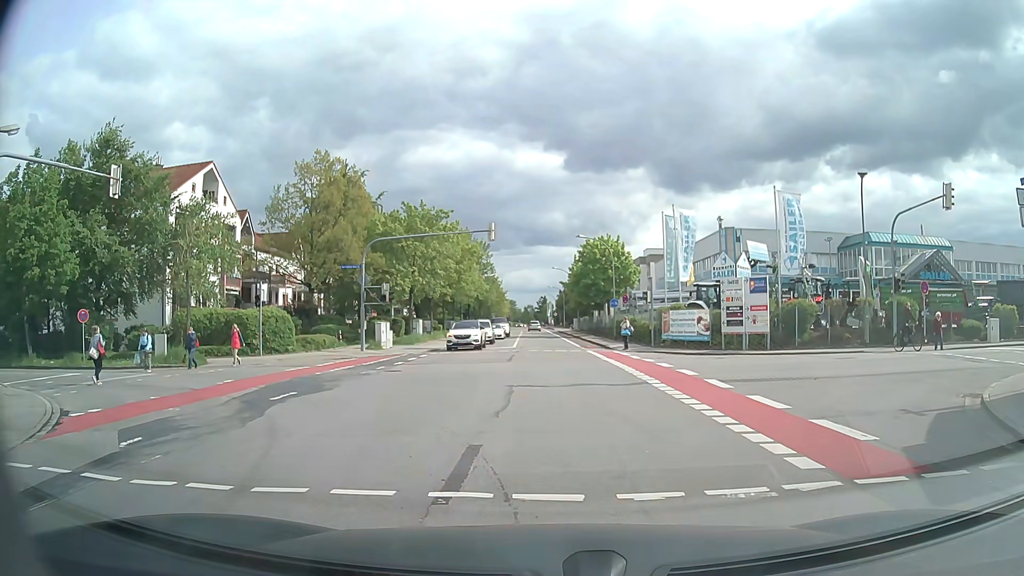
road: tertiary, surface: asphalt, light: Day
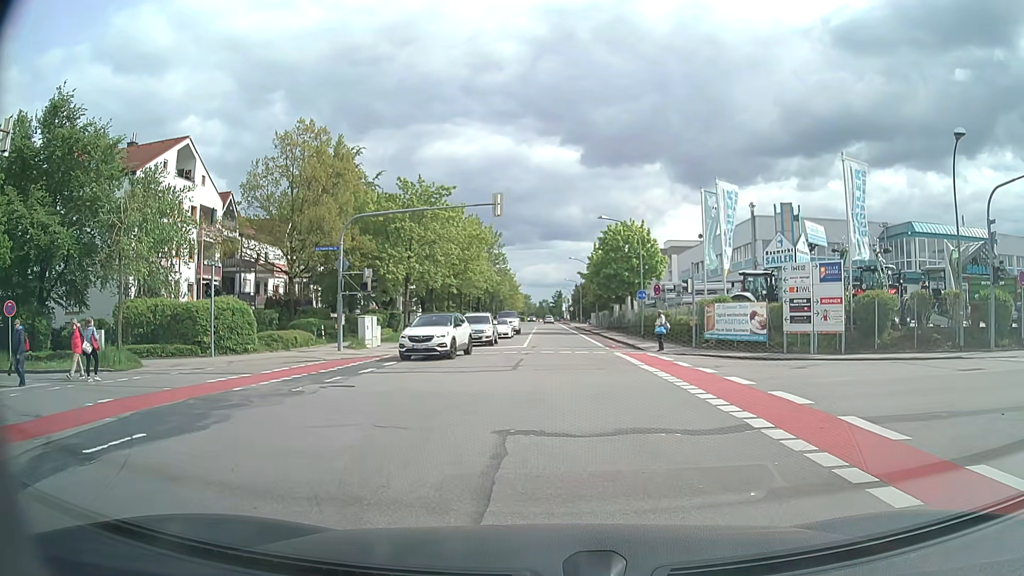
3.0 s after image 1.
(-0.2, +6.6) m; -3°
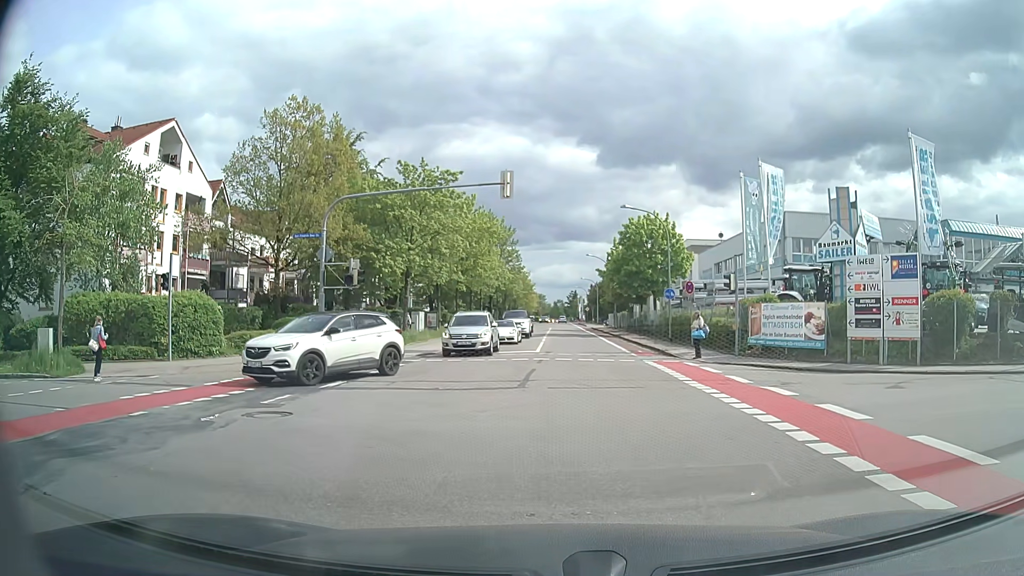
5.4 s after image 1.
(0.0, +4.3) m; 0°
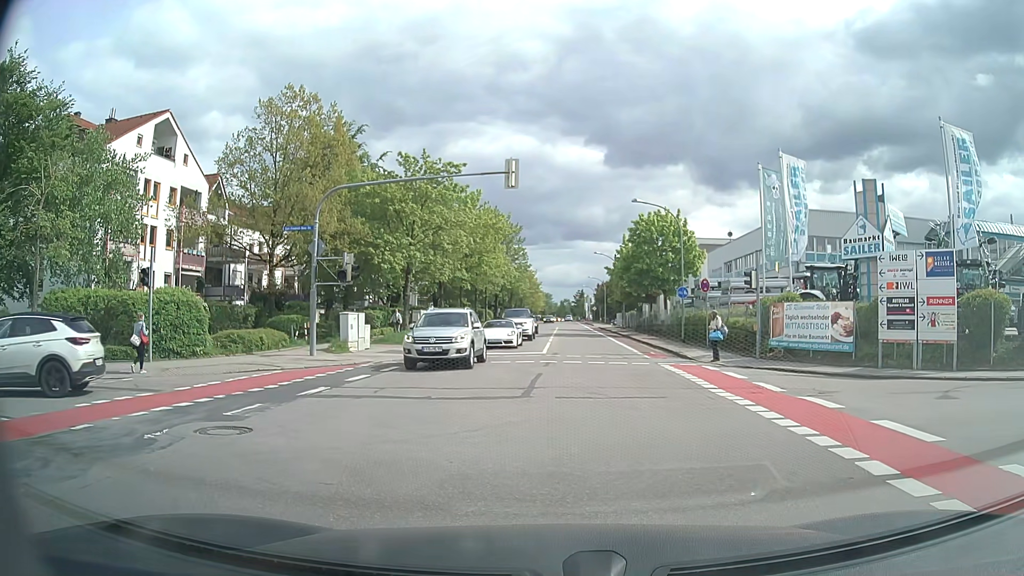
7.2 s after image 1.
(0.0, +1.6) m; 0°
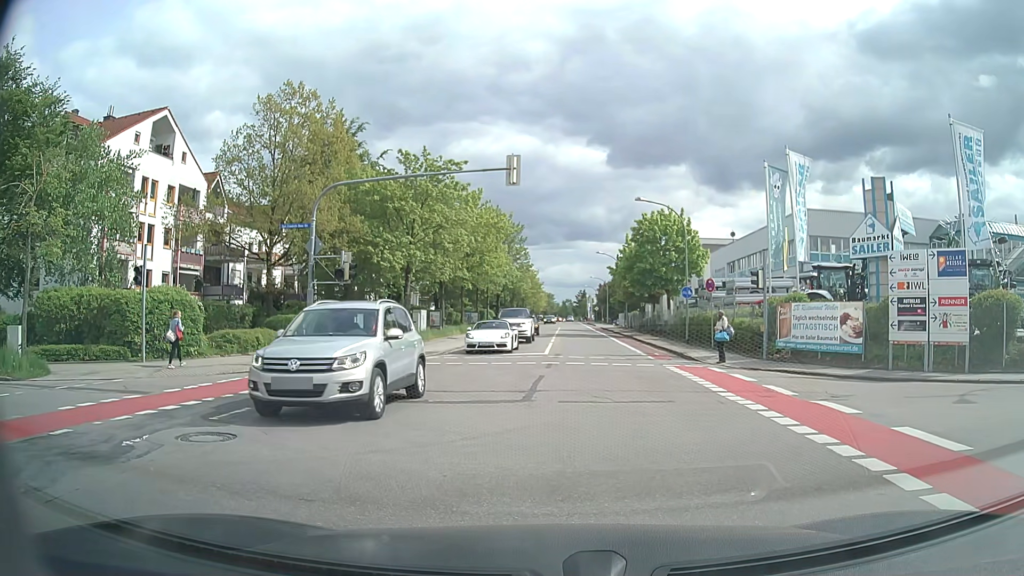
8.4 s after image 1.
(0.0, +0.5) m; 0°
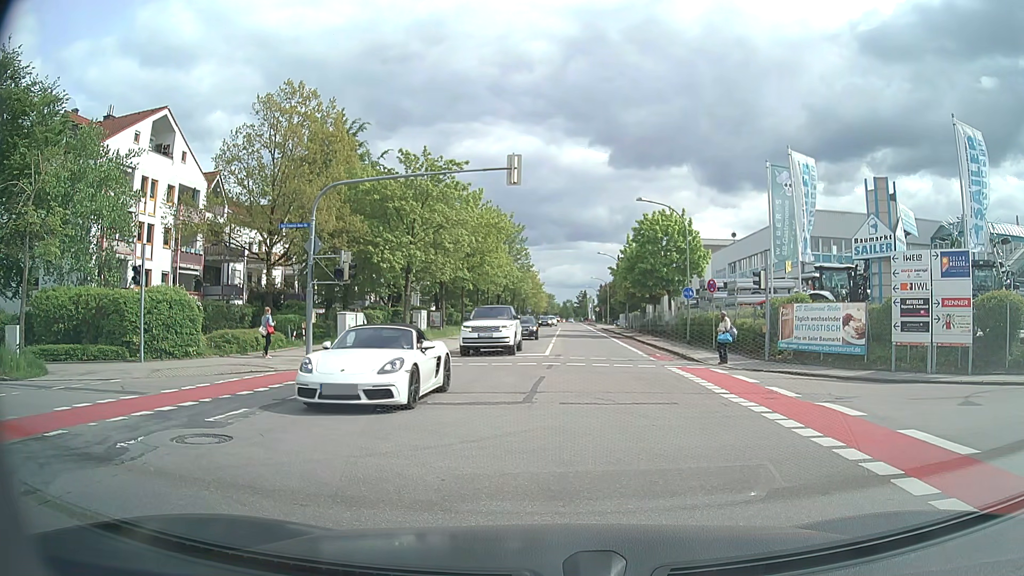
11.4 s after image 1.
(0.0, +0.2) m; 0°
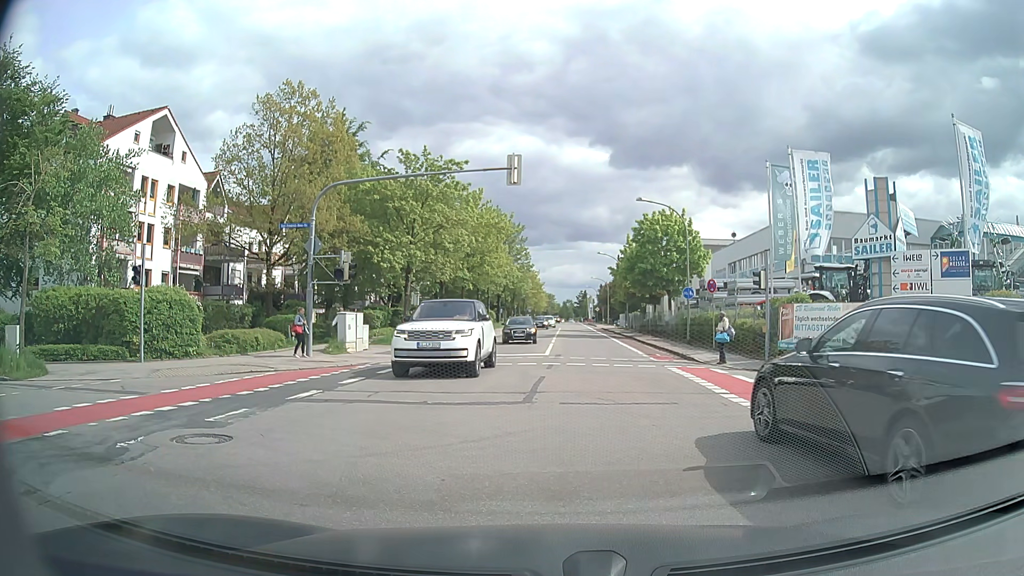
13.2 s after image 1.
(0.0, 0.0) m; 0°
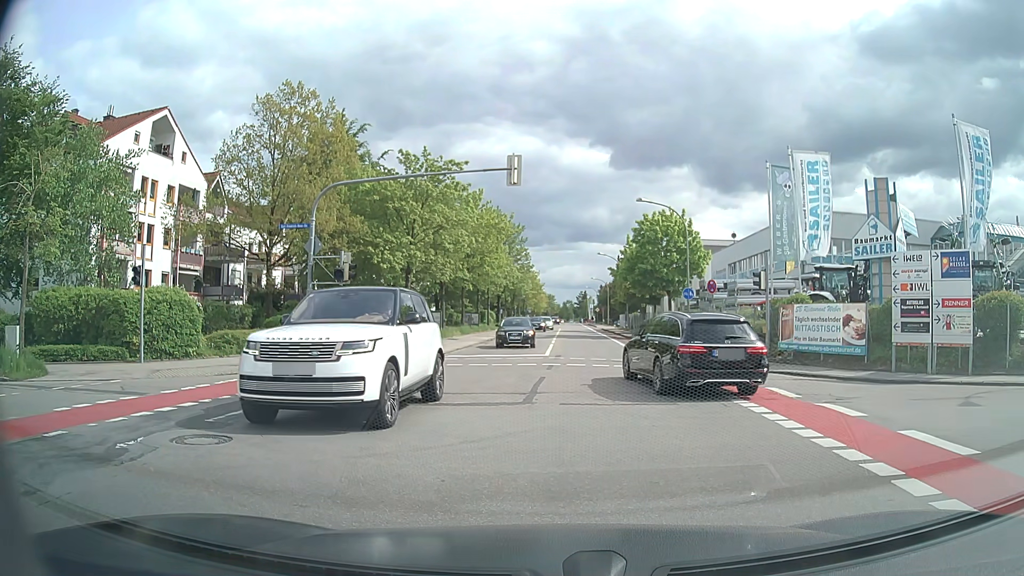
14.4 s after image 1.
(0.0, 0.0) m; 0°
